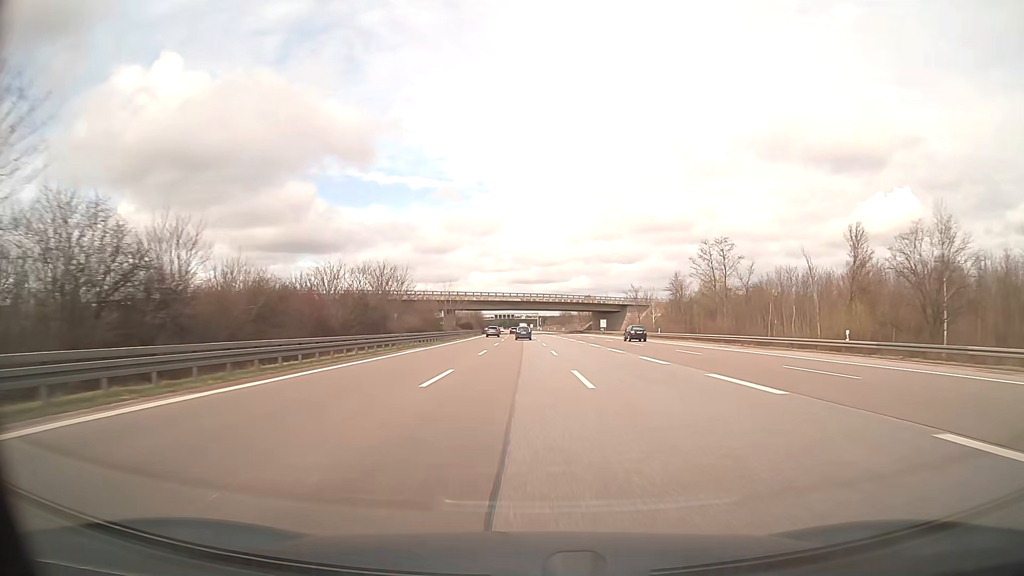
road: motorway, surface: asphalt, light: Day
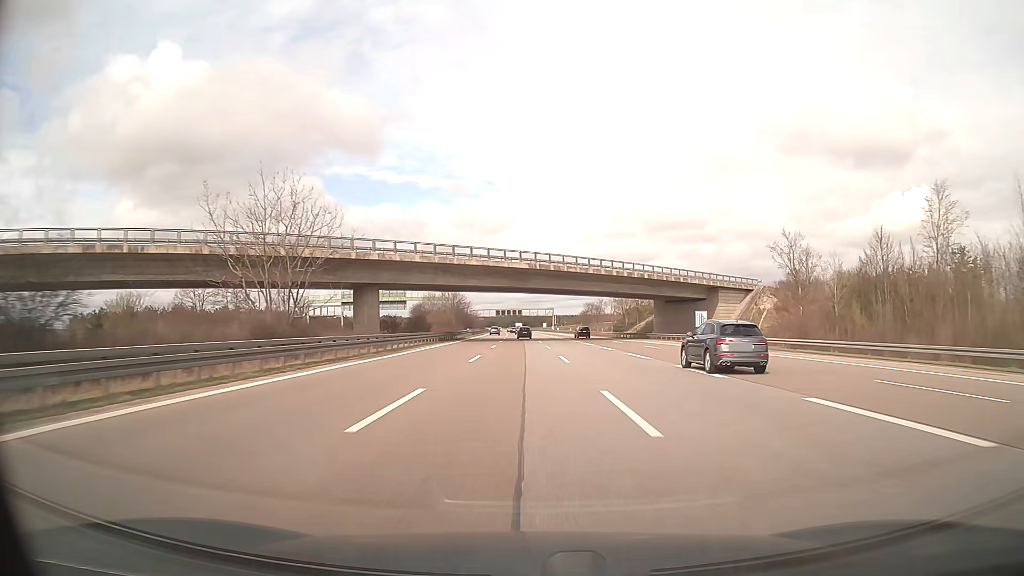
(-0.7, +78.9) m; -1°
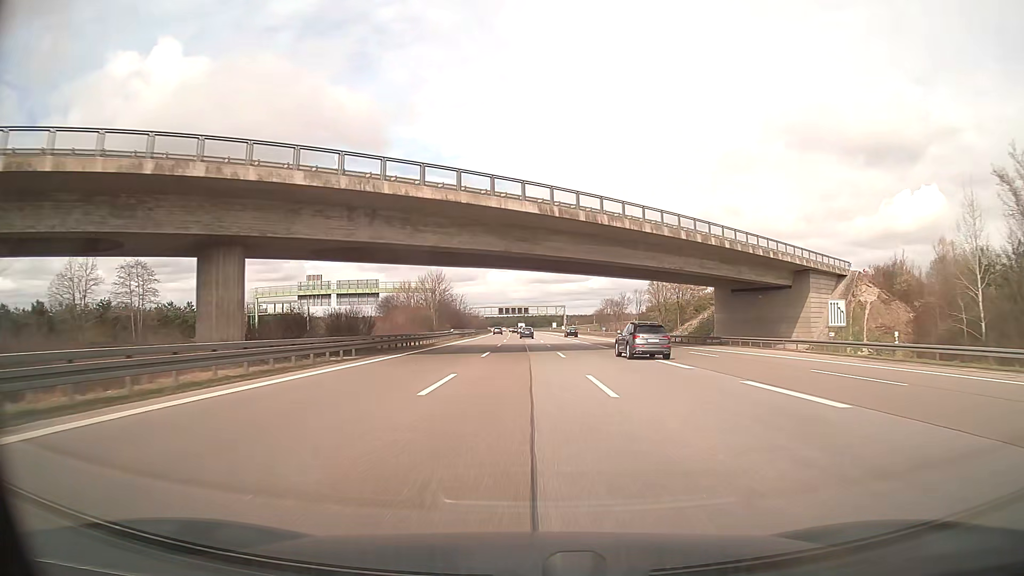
(-0.1, +31.6) m; -1°
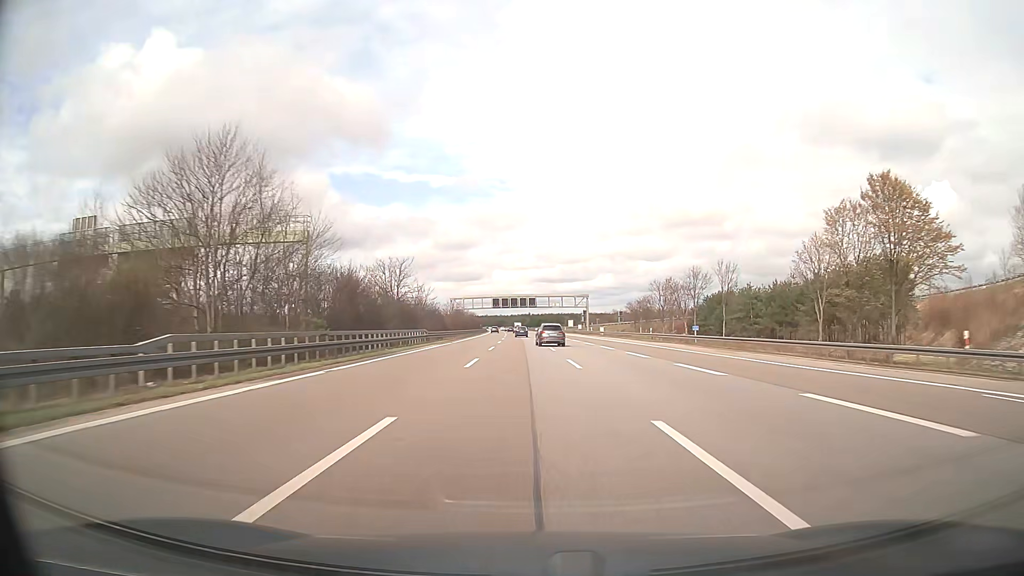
(-0.2, +63.8) m; 0°
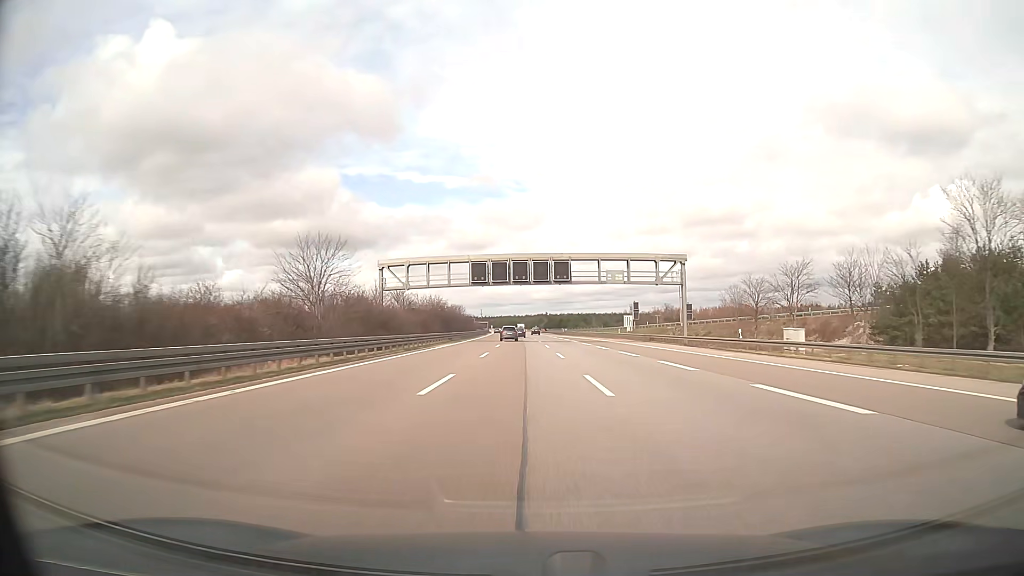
(-1.0, +81.2) m; -2°
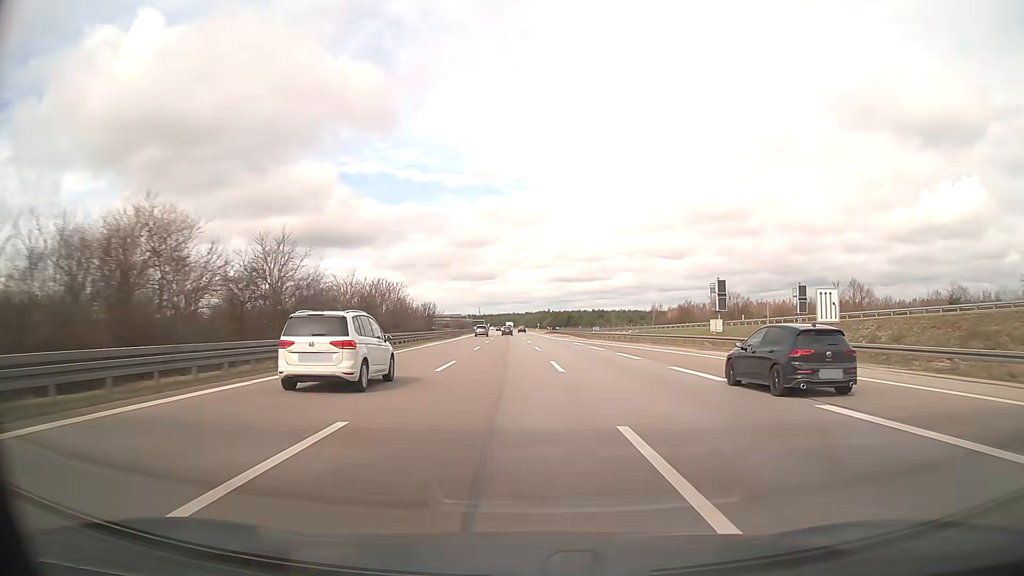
(0.0, +65.1) m; 0°
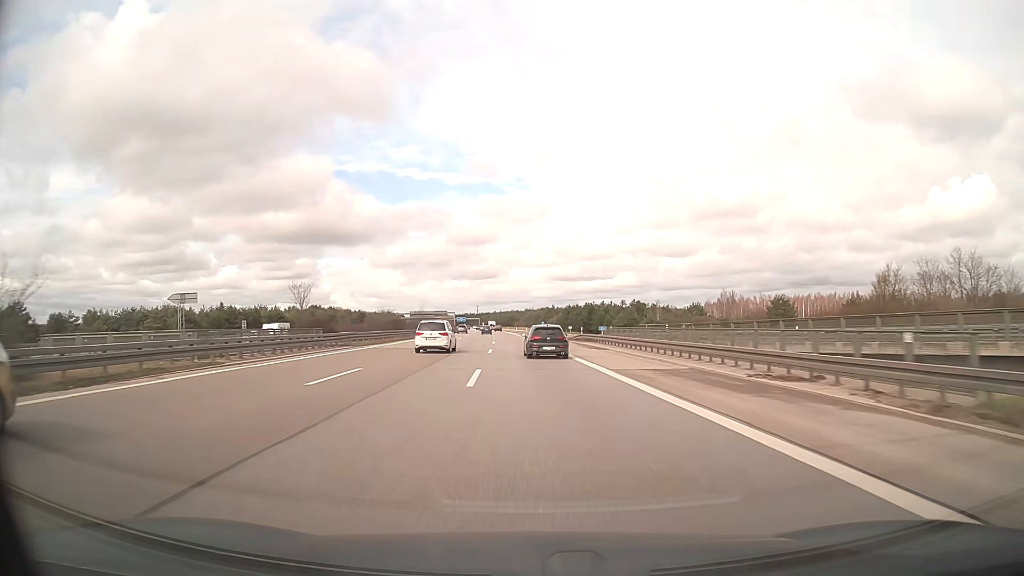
(+0.3, +82.3) m; 0°
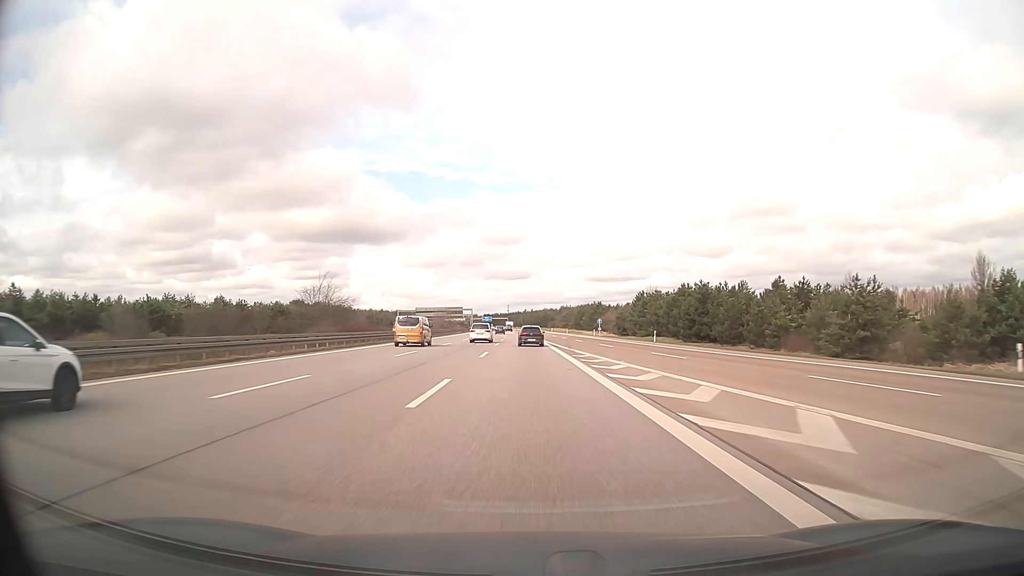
(-2.3, +80.7) m; -3°
(0, +10) (0, +20) (0, +30) (0, +40) (0, +50) (0, +60) (-1, +70) (-1, +80) (-1, +90) (-1, +100) m
